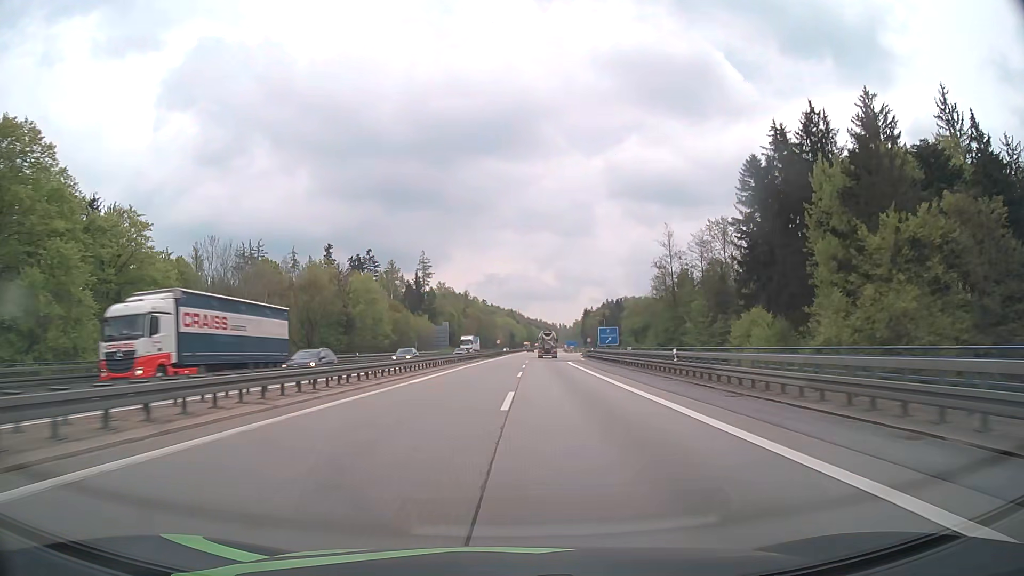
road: motorway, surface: asphalt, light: Day
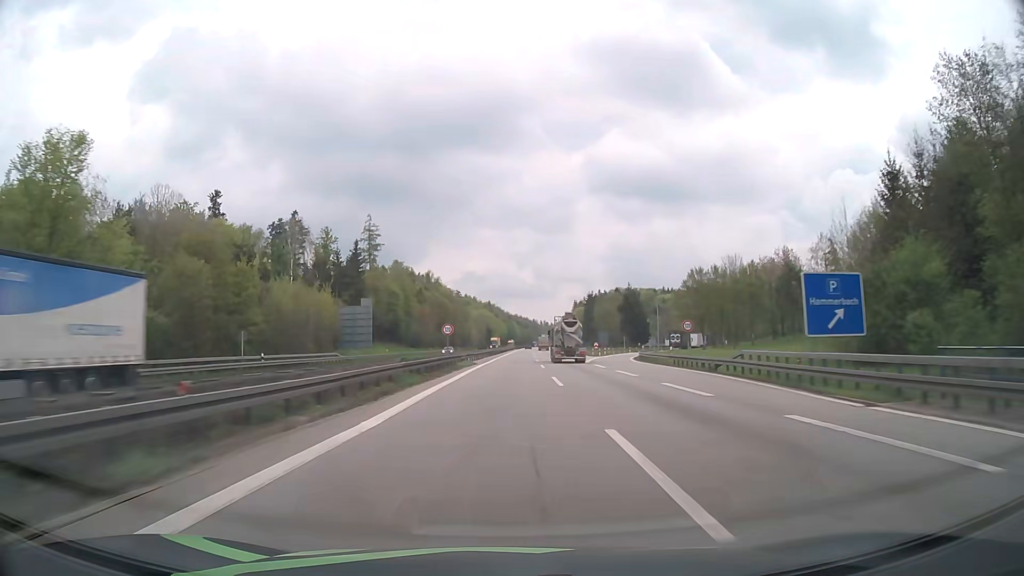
(+1.0, +76.3) m; +2°
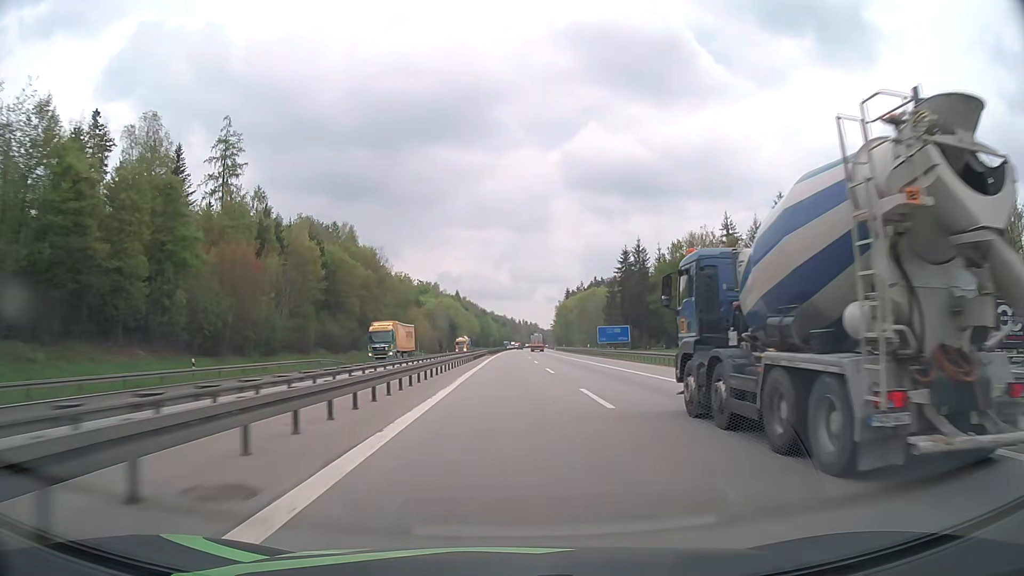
(+2.0, +99.6) m; +2°
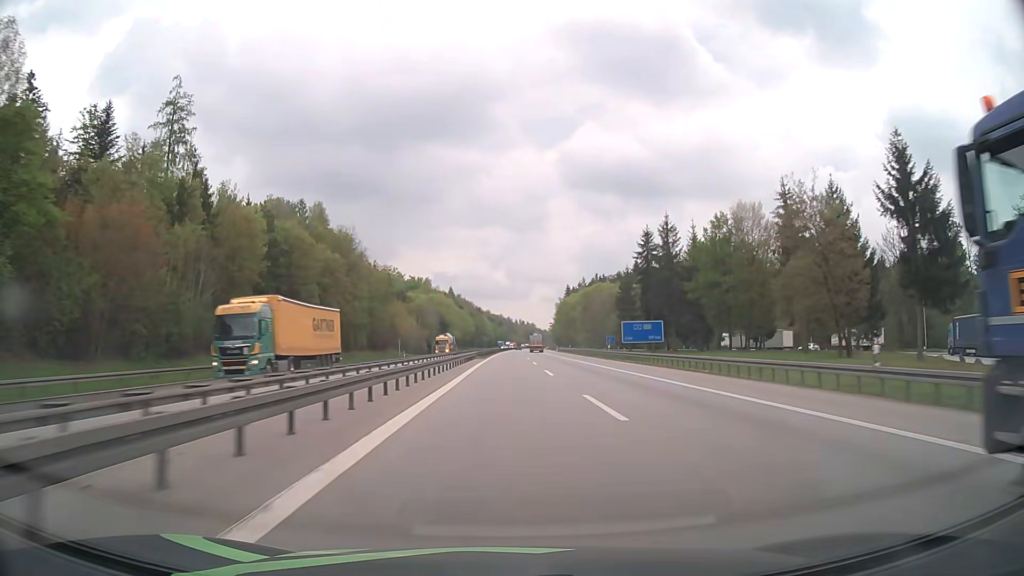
(0.0, +20.2) m; 0°
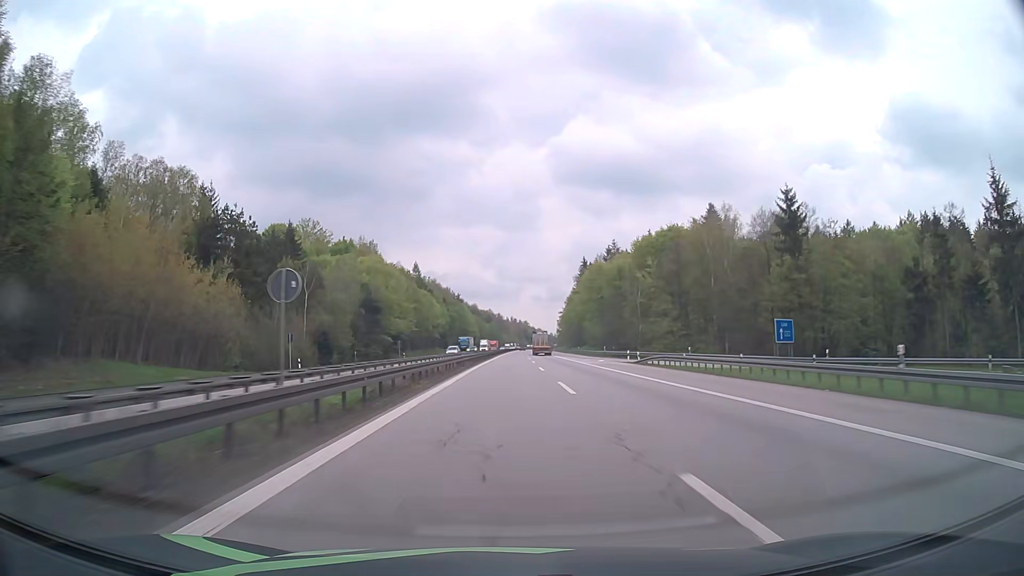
(+1.0, +101.8) m; +1°
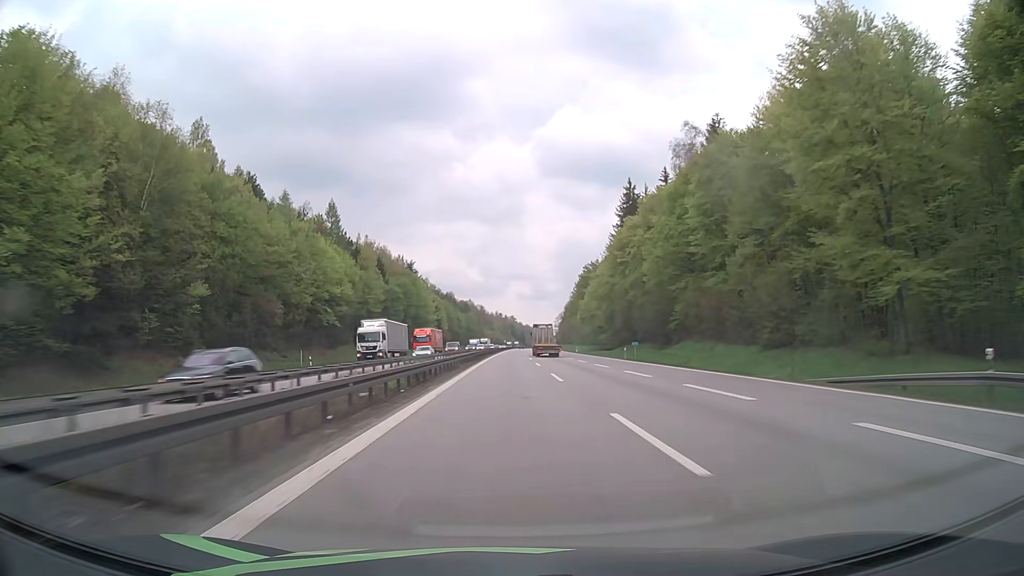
(+1.1, +102.7) m; +1°
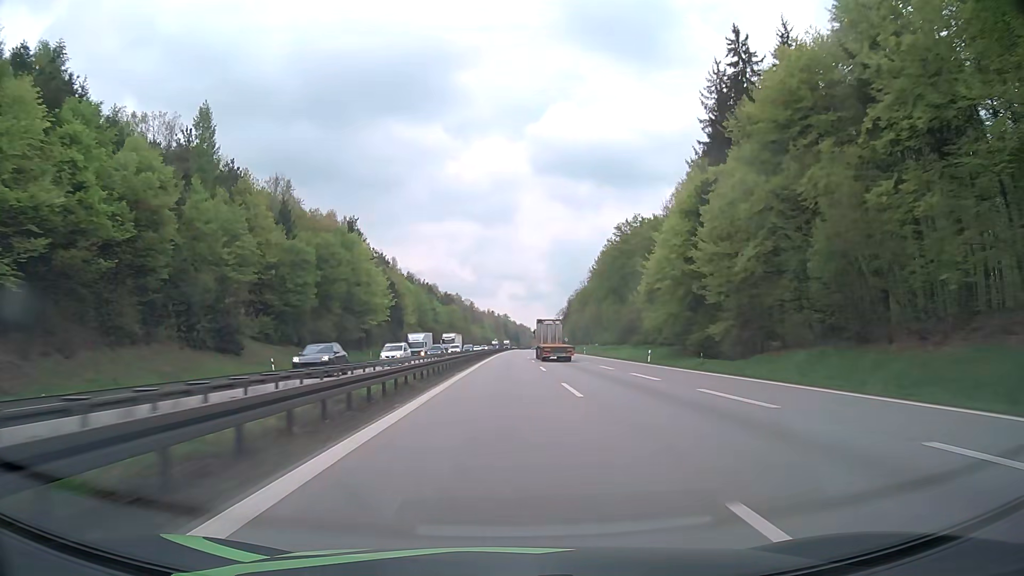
(+0.4, +61.9) m; +1°
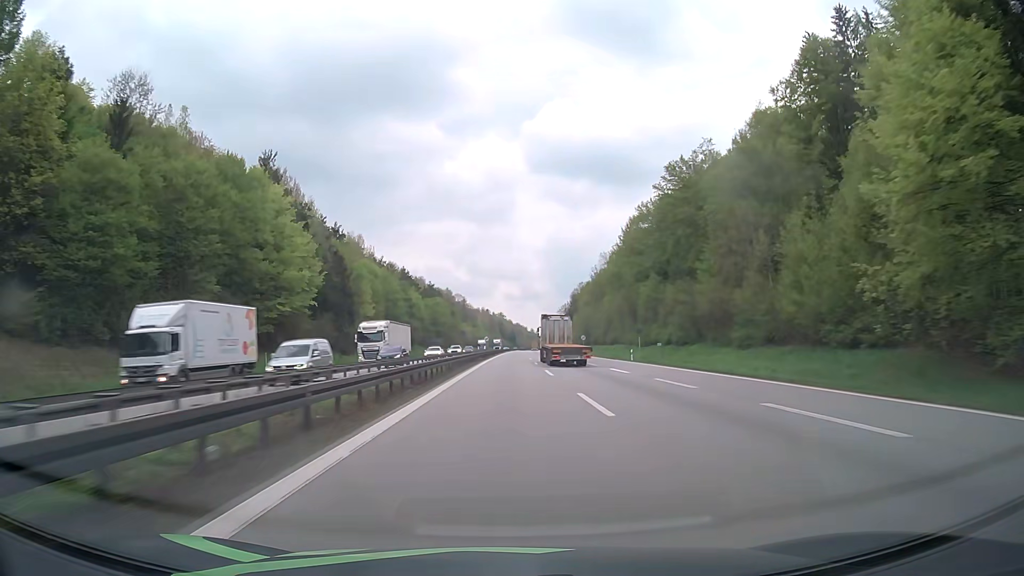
(+0.1, +41.3) m; 0°
(0, +10) (0, +20) (0, +30) (0, +40) (0, +50) (0, +60) (0, +70) (+1, +80) (+1, +90) (+1, +100) m
